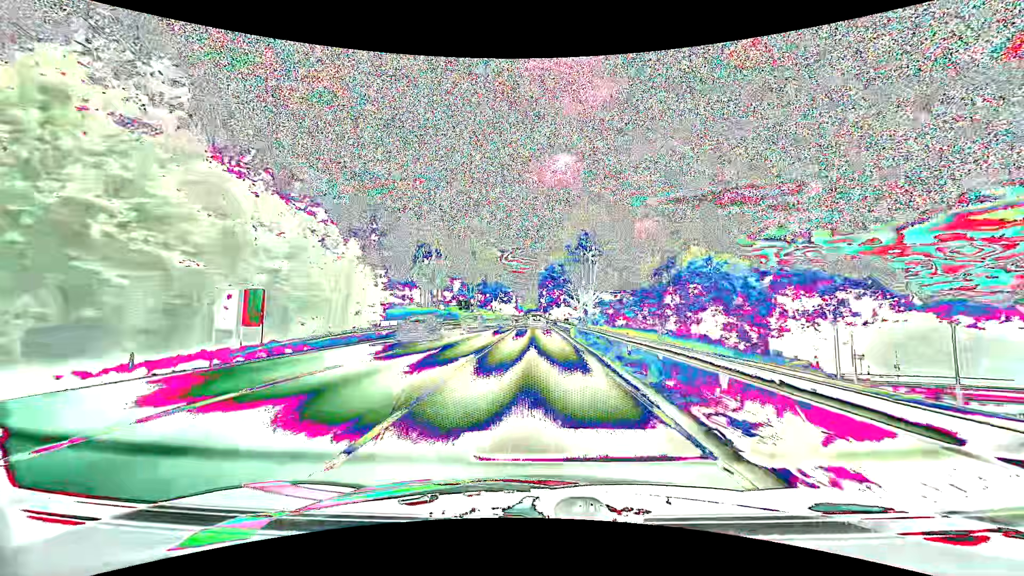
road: primary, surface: asphalt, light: Day
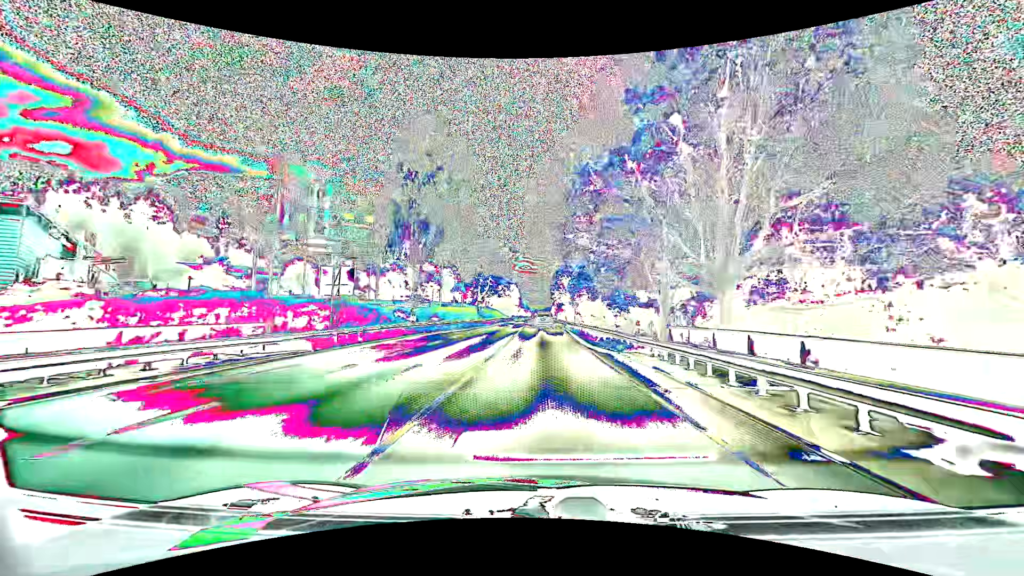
(-1.0, +54.4) m; -1°
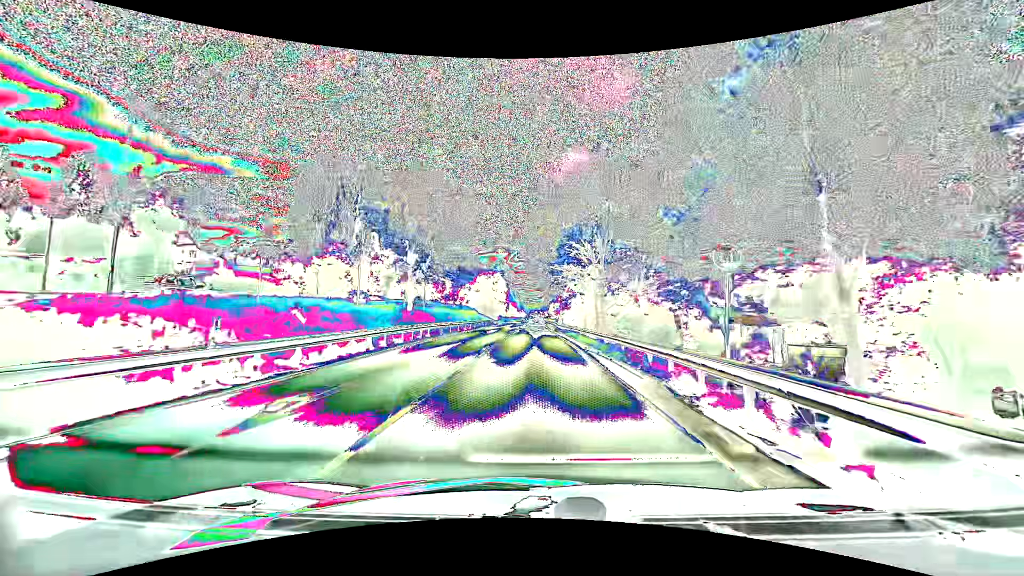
(+0.3, +45.3) m; +1°
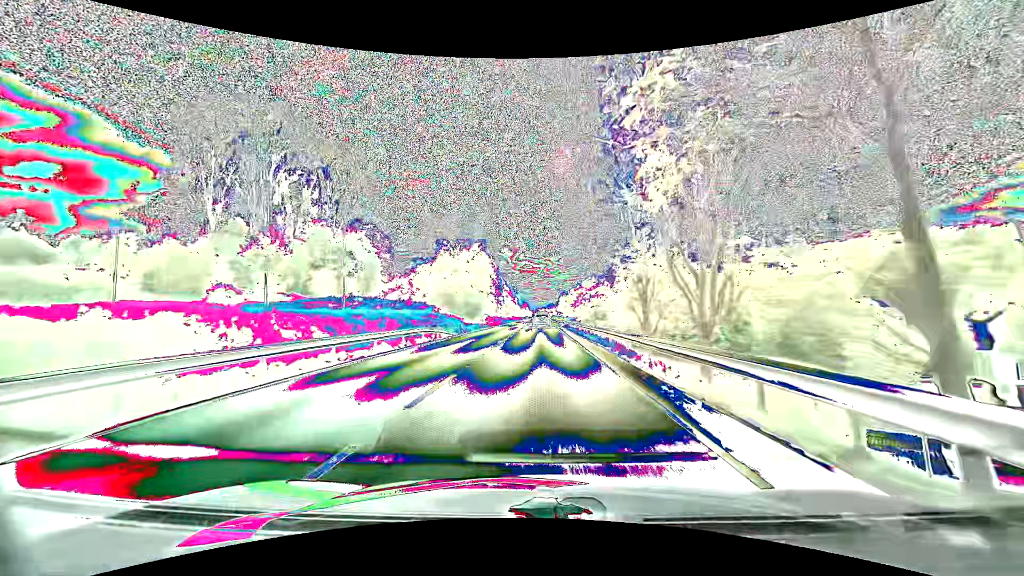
(-0.3, +46.7) m; -1°
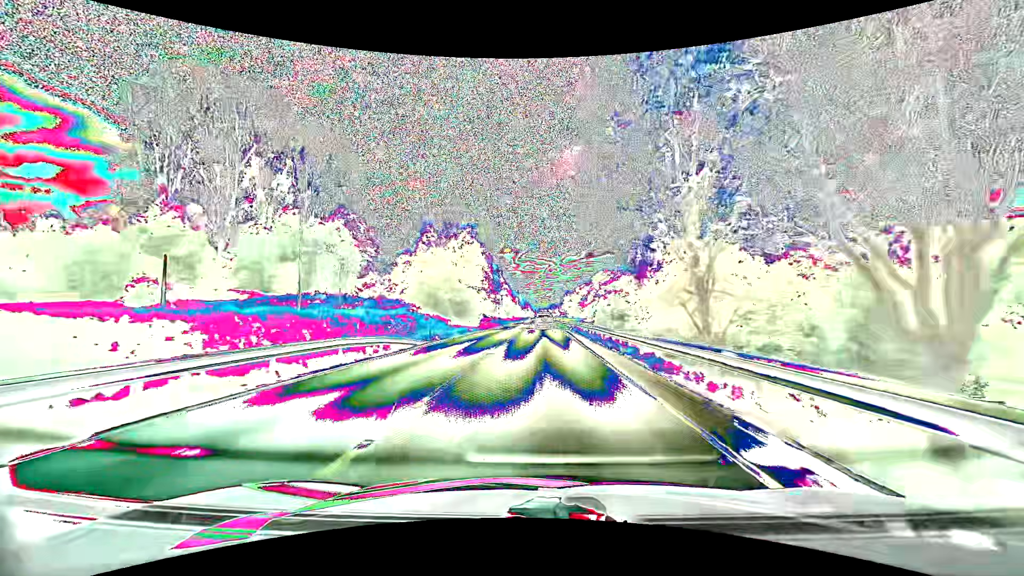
(0.0, +11.9) m; 0°
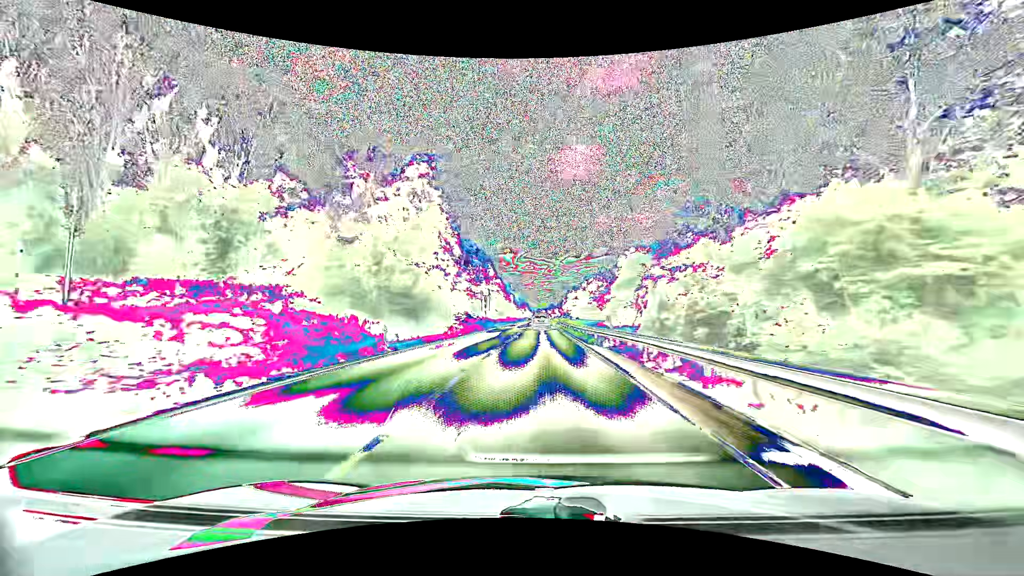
(0.0, +24.0) m; 0°
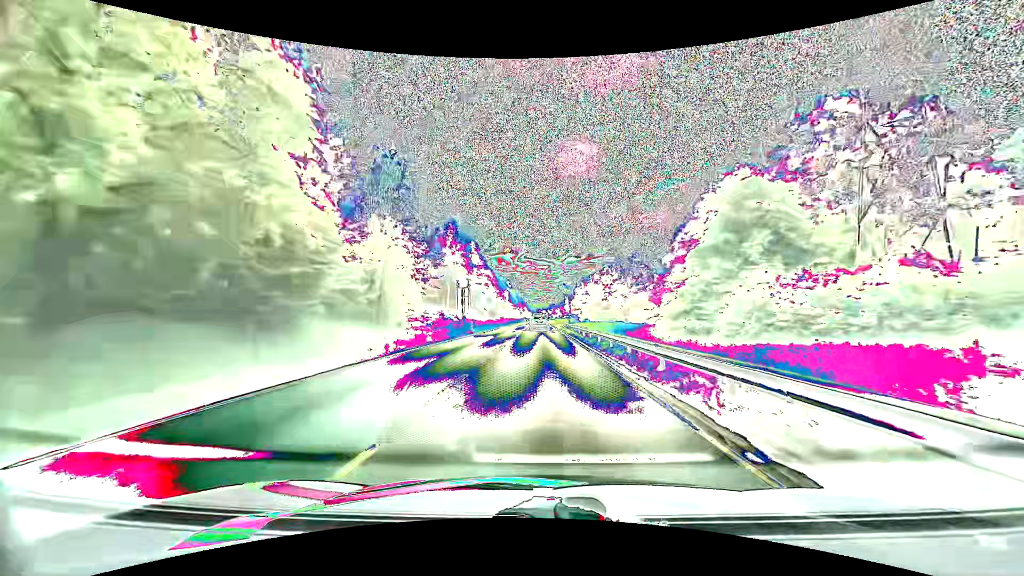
(+0.1, +24.2) m; 0°
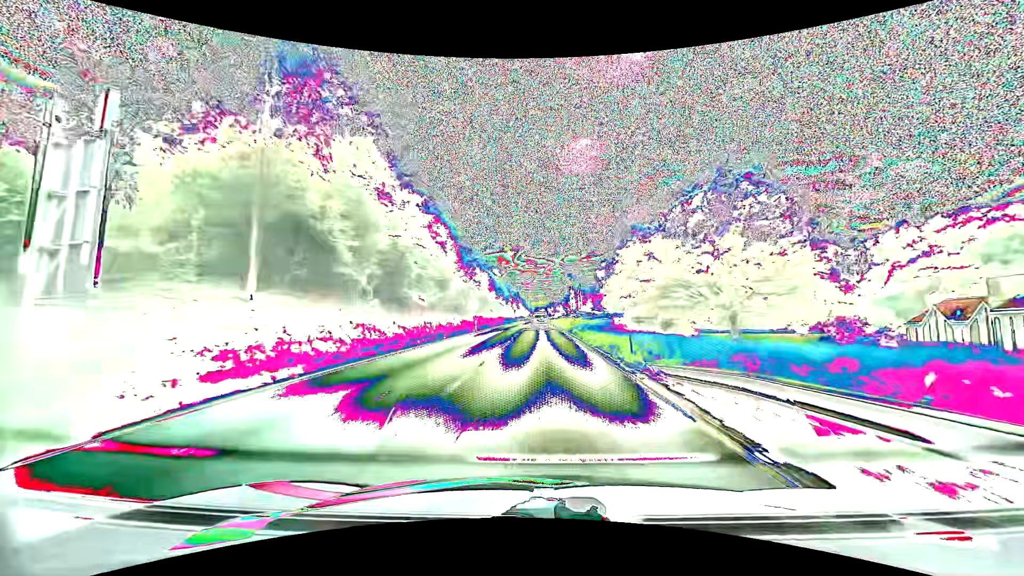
(0.0, +49.2) m; 0°
(0, +10) (0, +20) (0, +30) (0, +40) (0, +50) (0, +60) (0, +70) (0, +80) (0, +90) (0, +100) m
